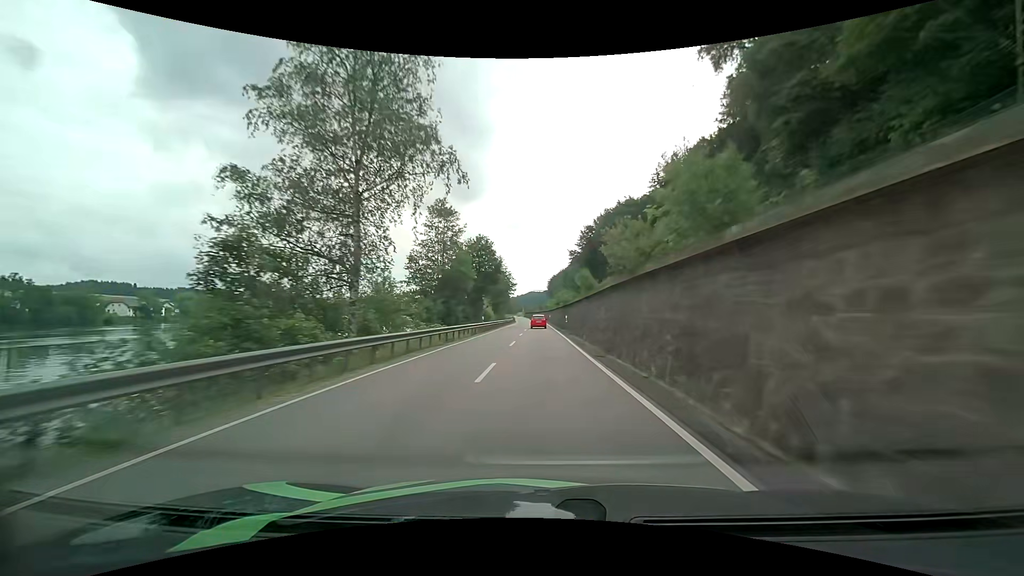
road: primary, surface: asphalt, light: Day
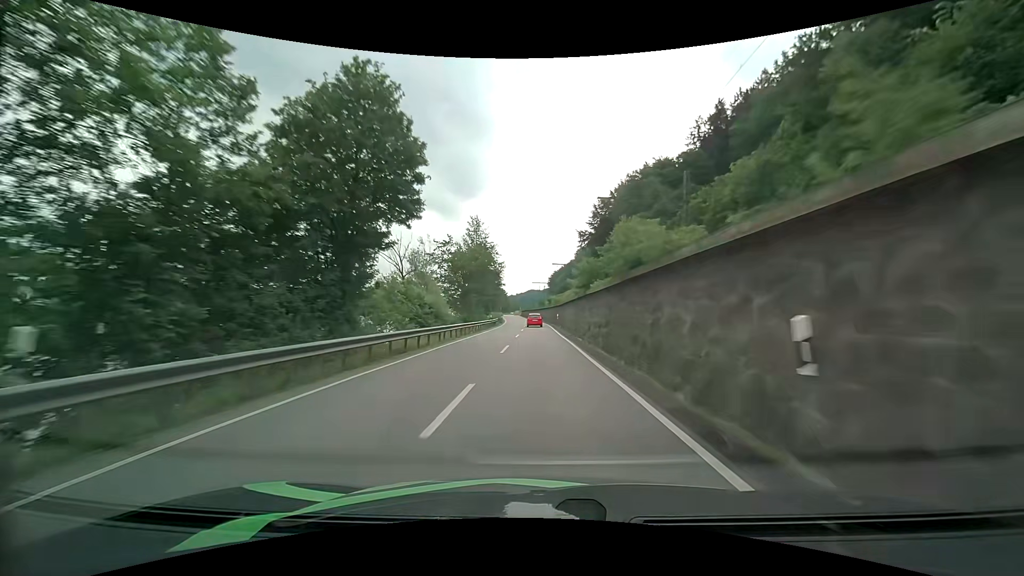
(0.0, +40.4) m; 0°
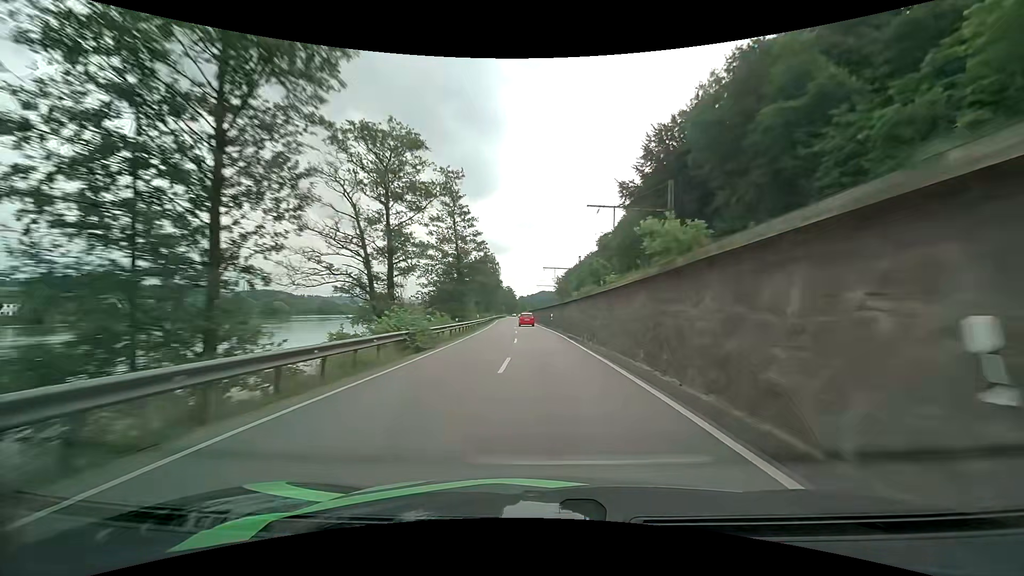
(-0.5, +53.9) m; -1°
